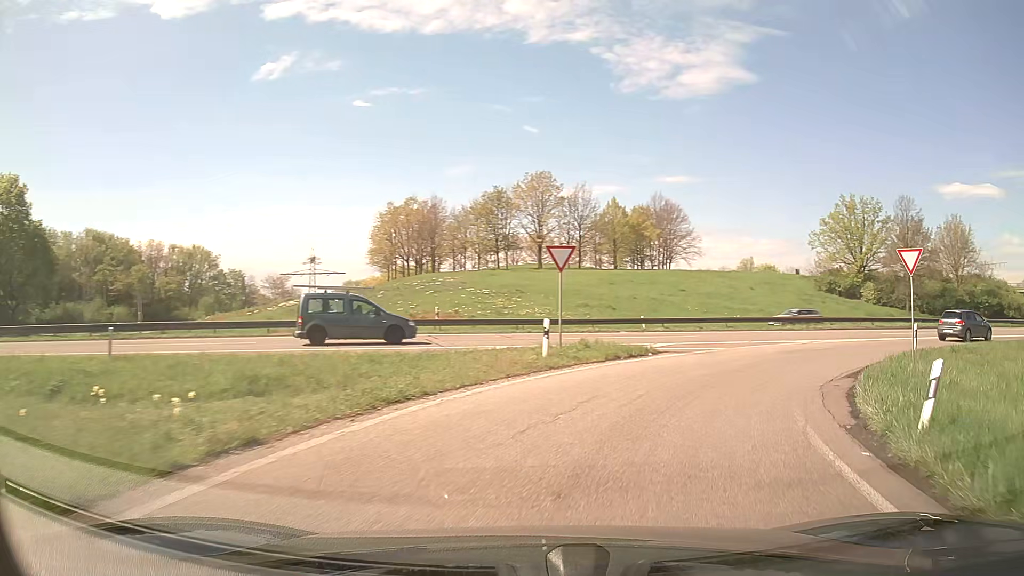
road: trunk_link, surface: asphalt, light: Day
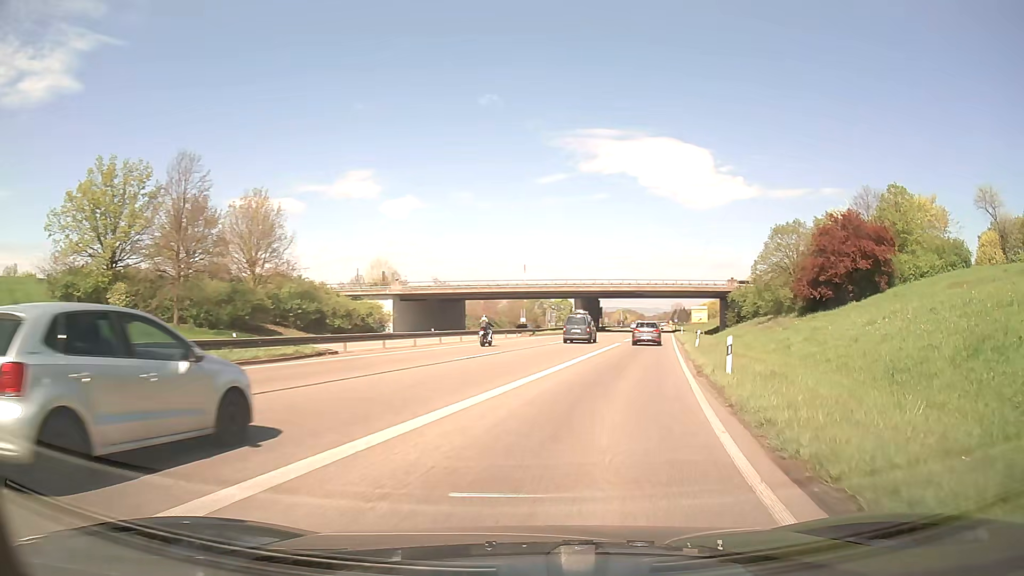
(+16.3, +25.7) m; +63°
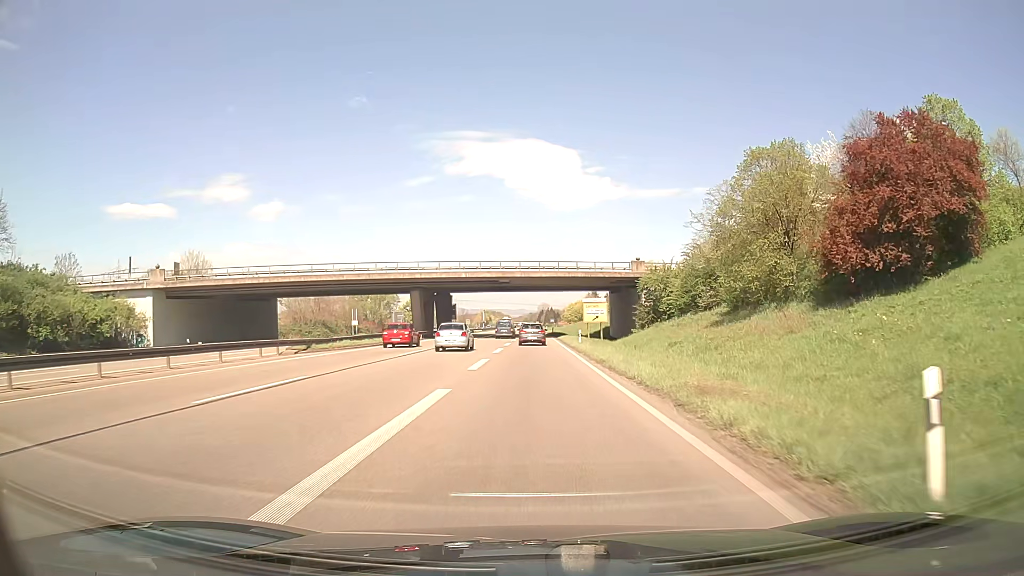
(+4.7, +30.5) m; +12°
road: trunk
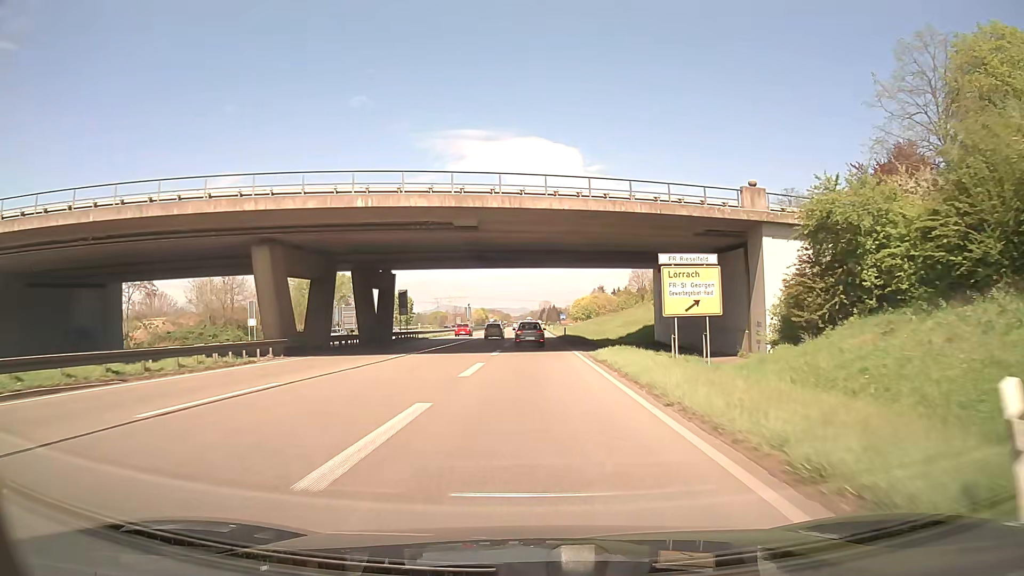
(+0.2, +39.3) m; 0°
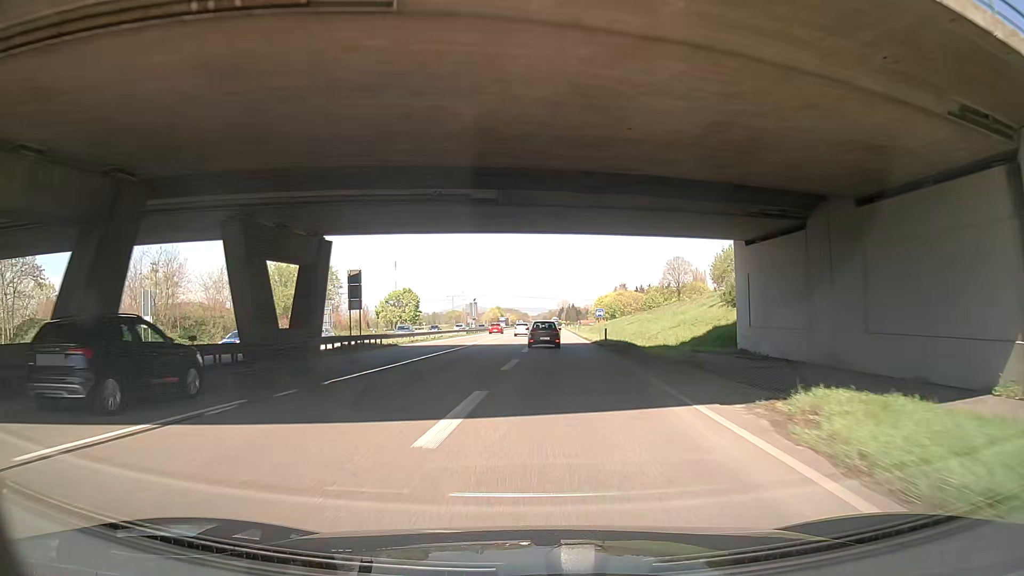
(-0.3, +22.4) m; -1°
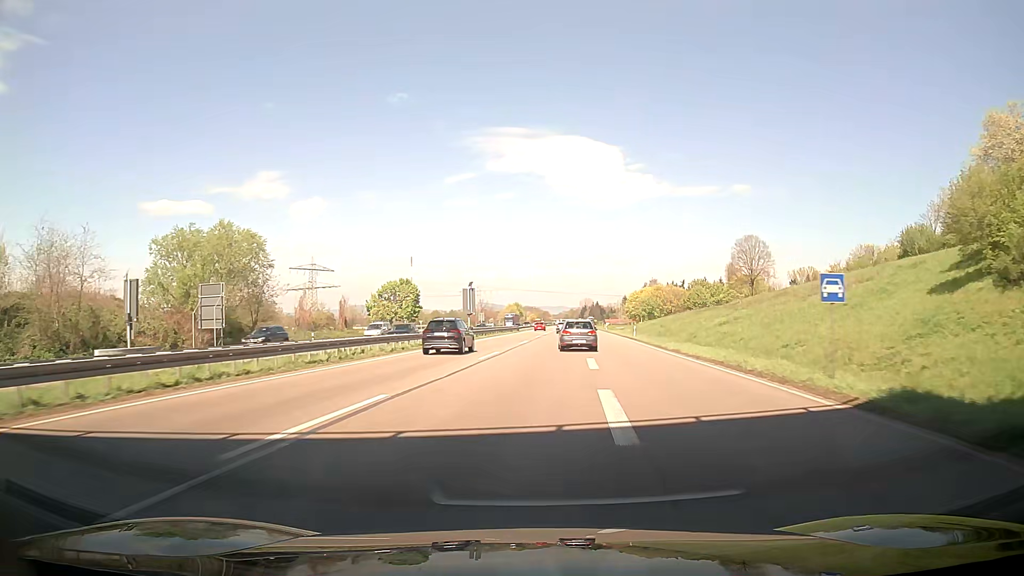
(-1.3, +36.1) m; -5°
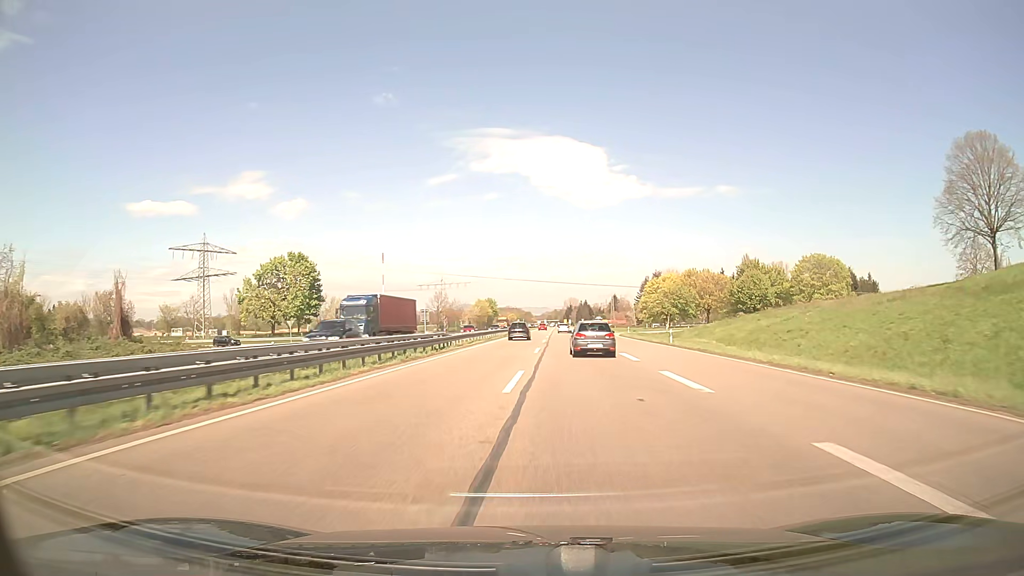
(+5.1, +66.8) m; +5°
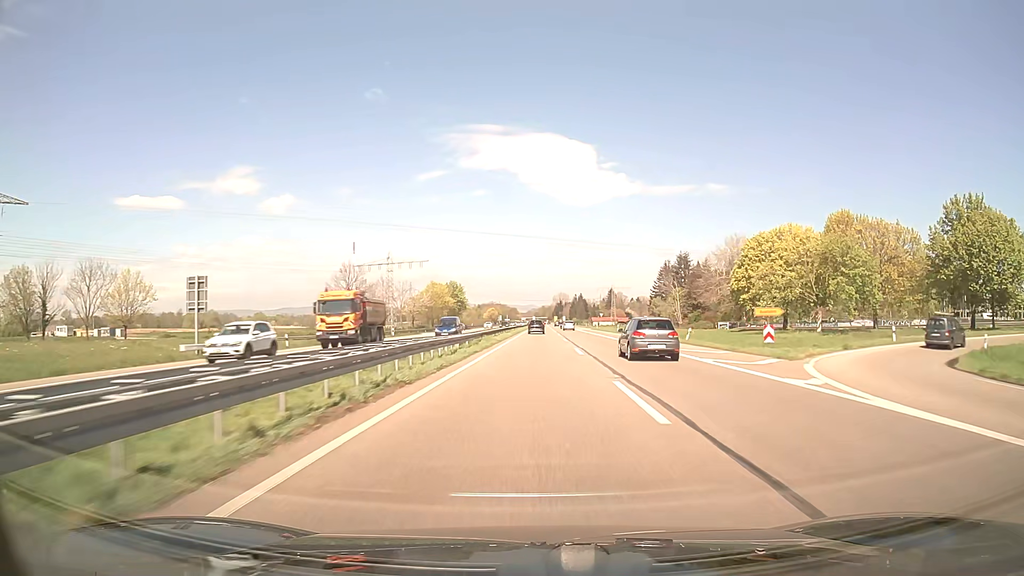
(+0.2, +79.0) m; +1°
(0, +10) (0, +20) (0, +30) (0, +40) (0, +50) (+1, +60) (+1, +70) (+1, +80) (+1, +90) (+1, +100) m
